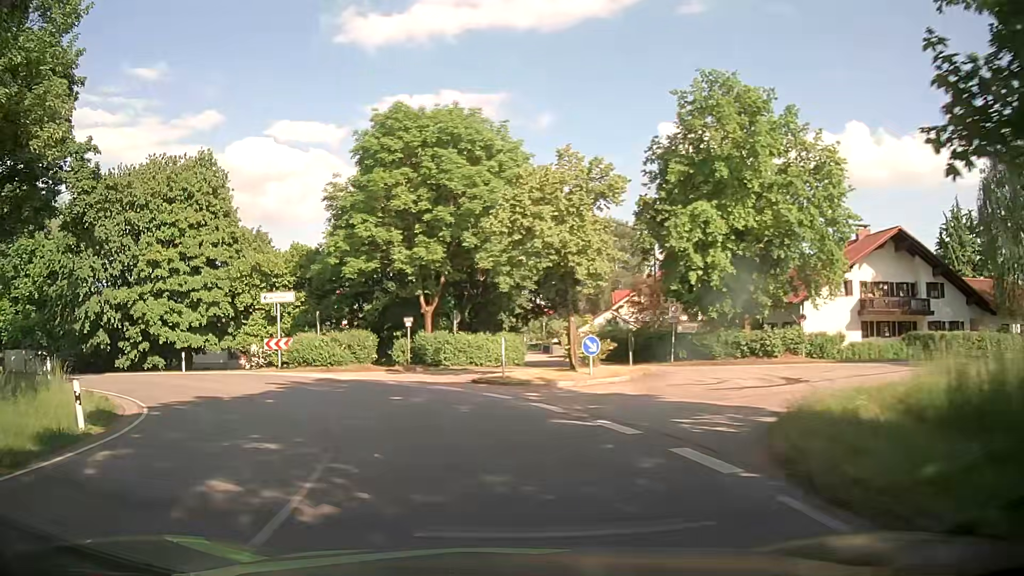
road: tertiary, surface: asphalt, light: Day
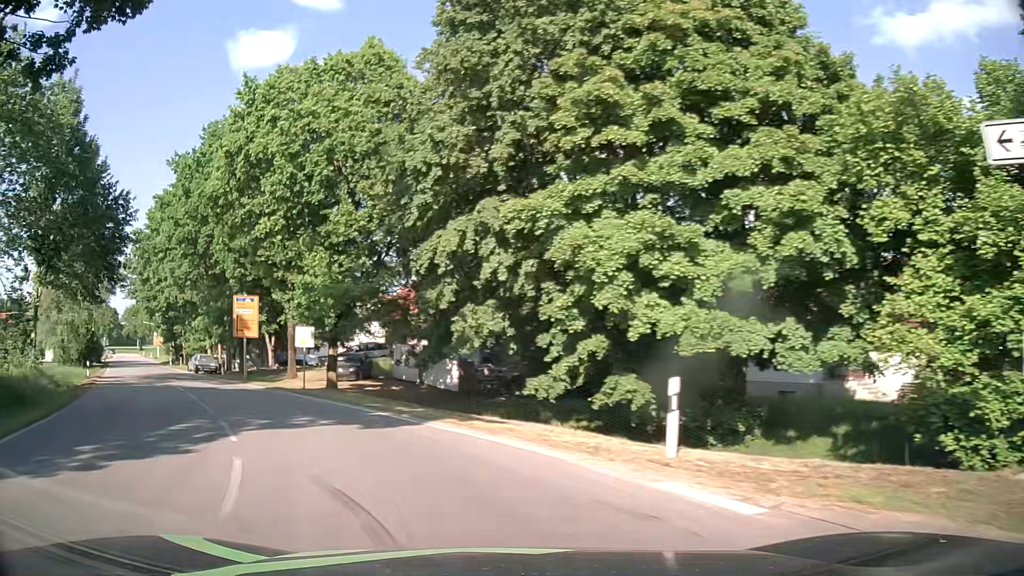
(-10.2, +25.3) m; -50°
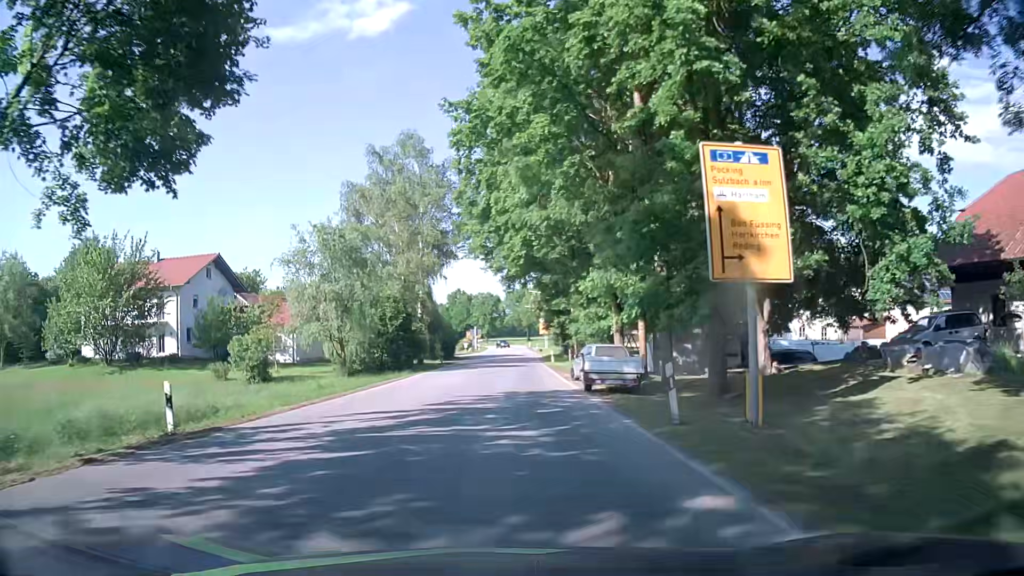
(-12.3, +27.8) m; -34°
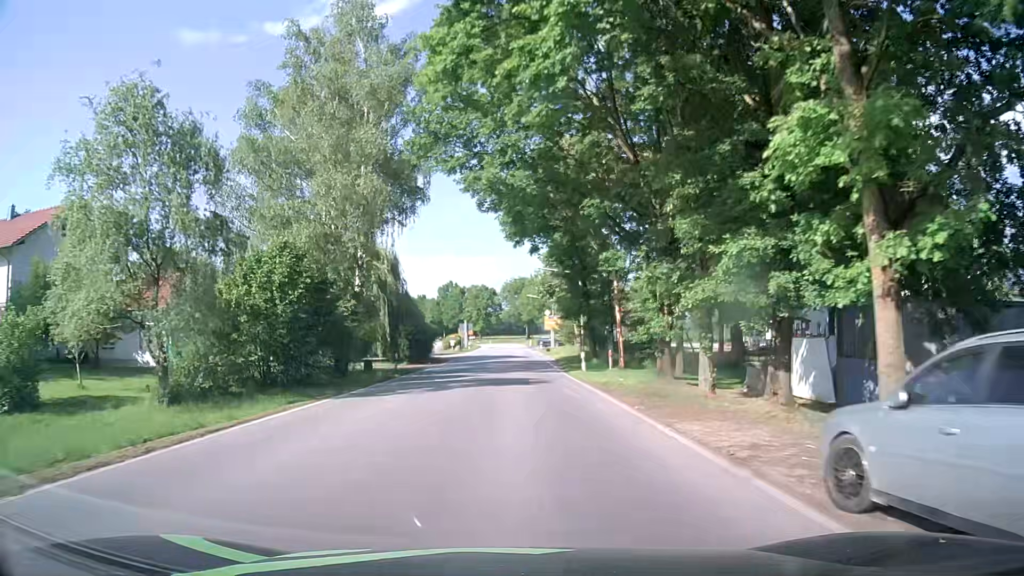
(-0.3, +22.9) m; 0°
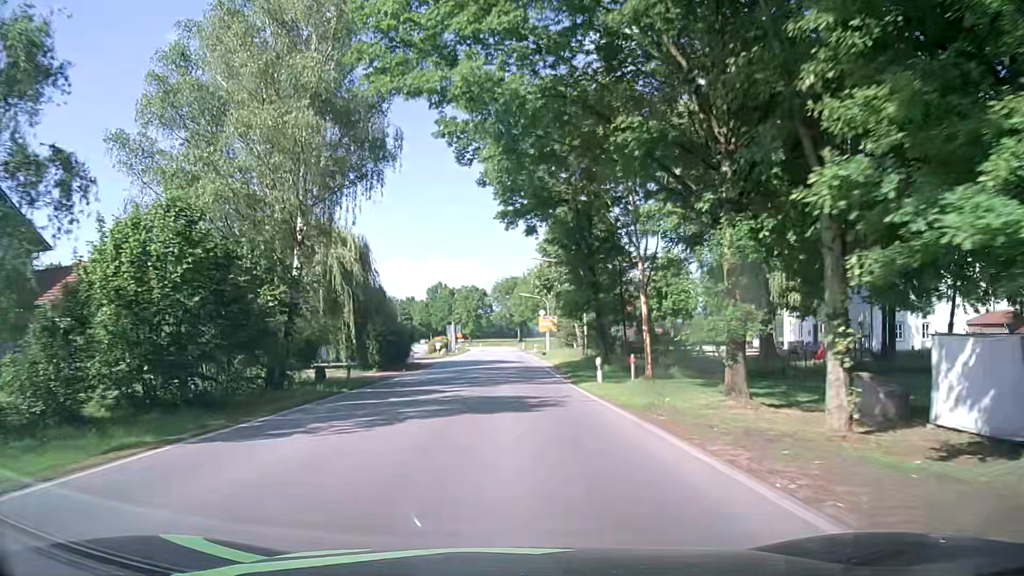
(+0.1, +8.4) m; +1°
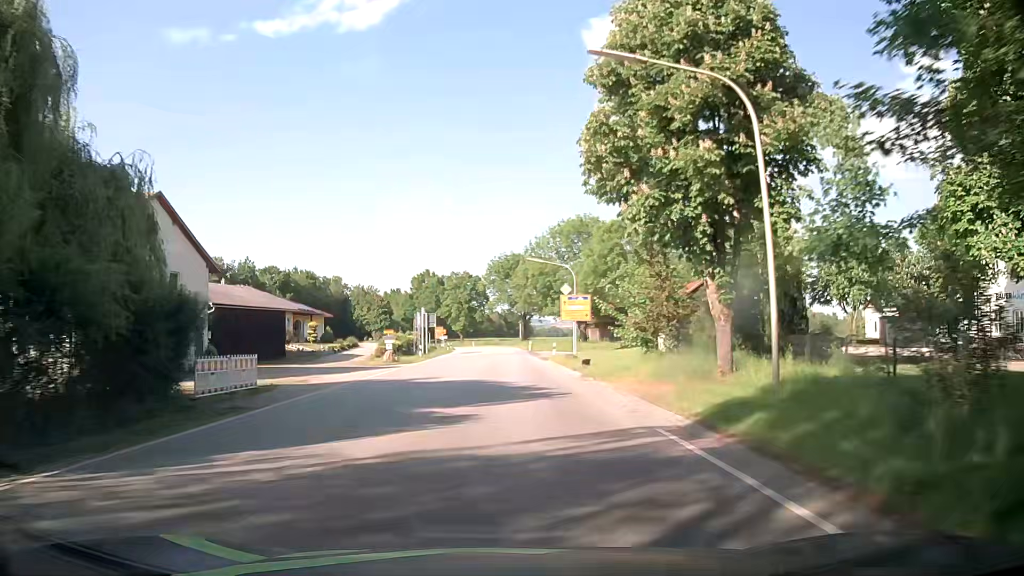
(+0.2, +35.1) m; 0°
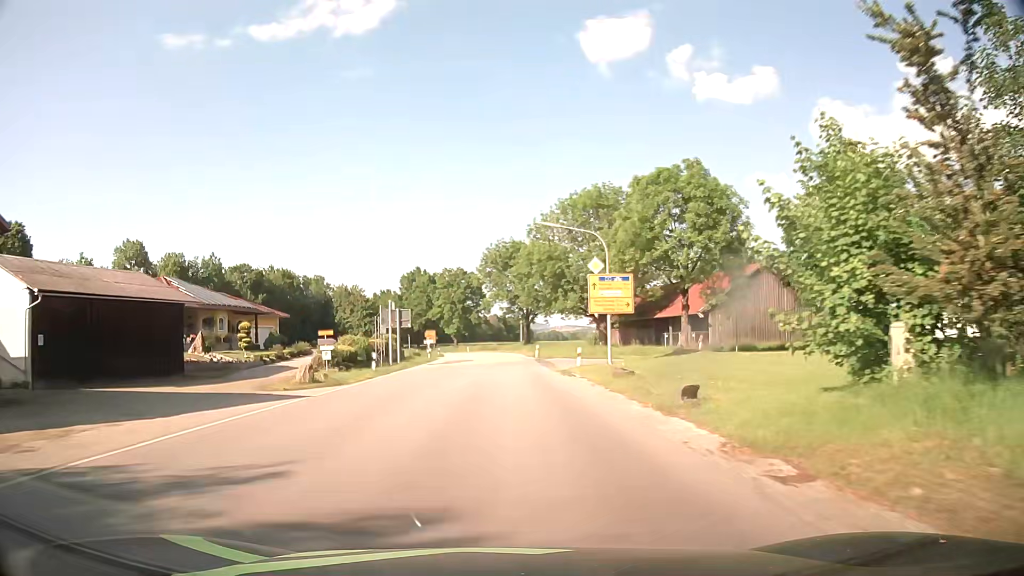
(0.0, +17.5) m; 0°
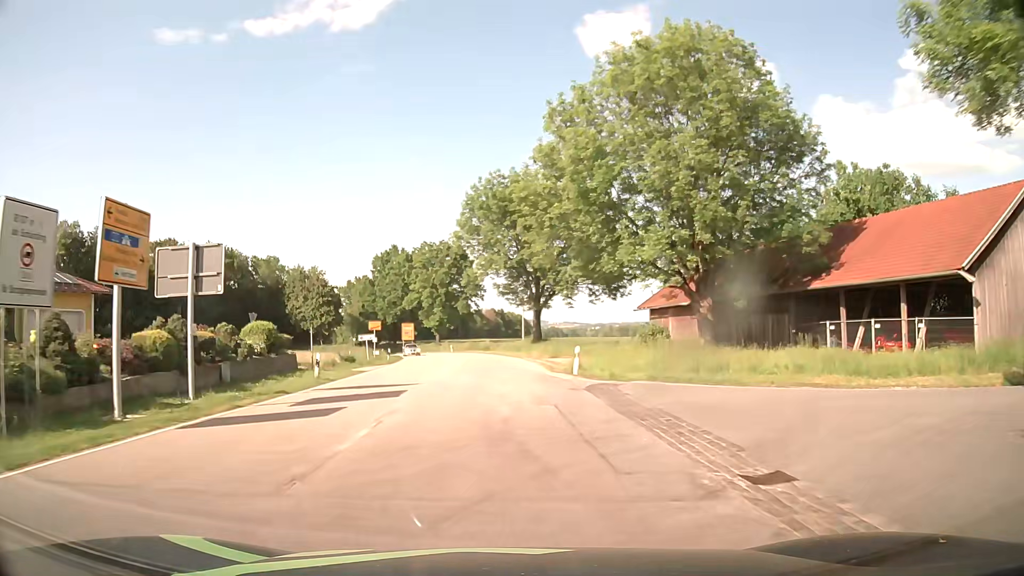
(+0.2, +33.7) m; 0°
(0, +10) (0, +20) (0, +30) (-1, +40) (-2, +50) (-3, +60) (-5, +70) (-7, +79) (-10, +89) (-13, +99) m
